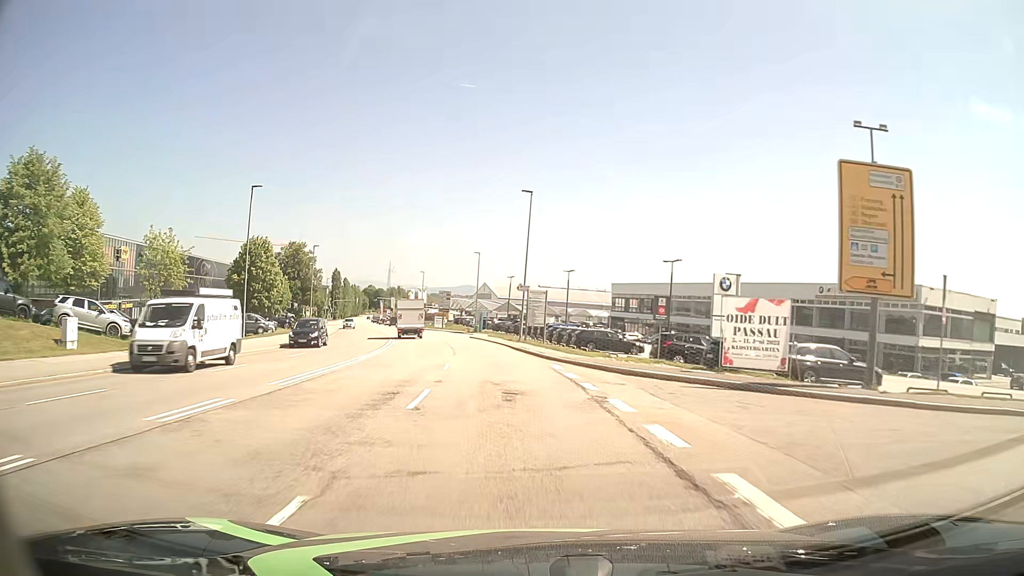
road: secondary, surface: asphalt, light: Day
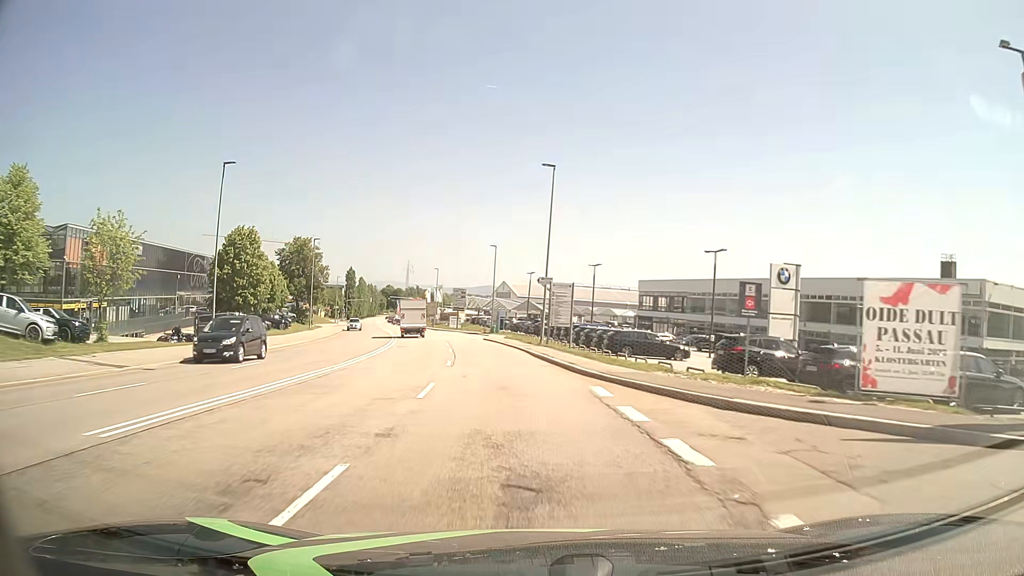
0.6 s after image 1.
(-0.1, +7.6) m; -2°
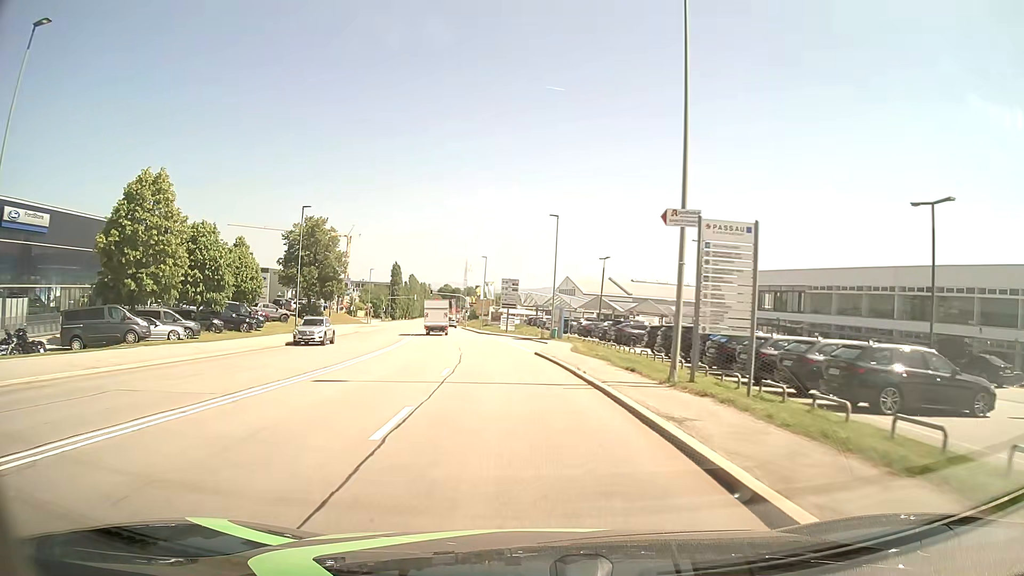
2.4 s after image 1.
(-1.1, +22.8) m; -6°
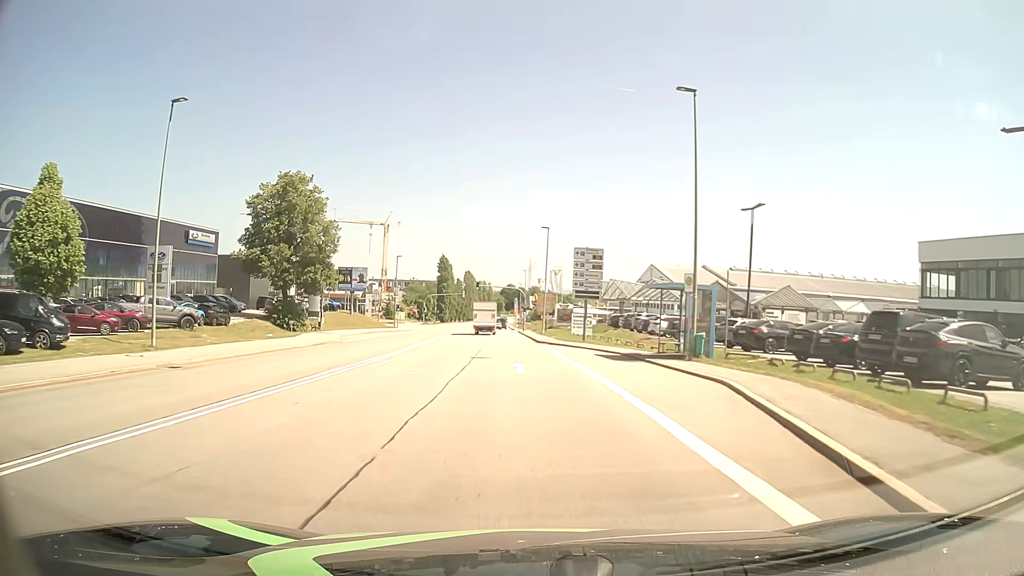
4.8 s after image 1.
(-1.6, +30.5) m; -6°
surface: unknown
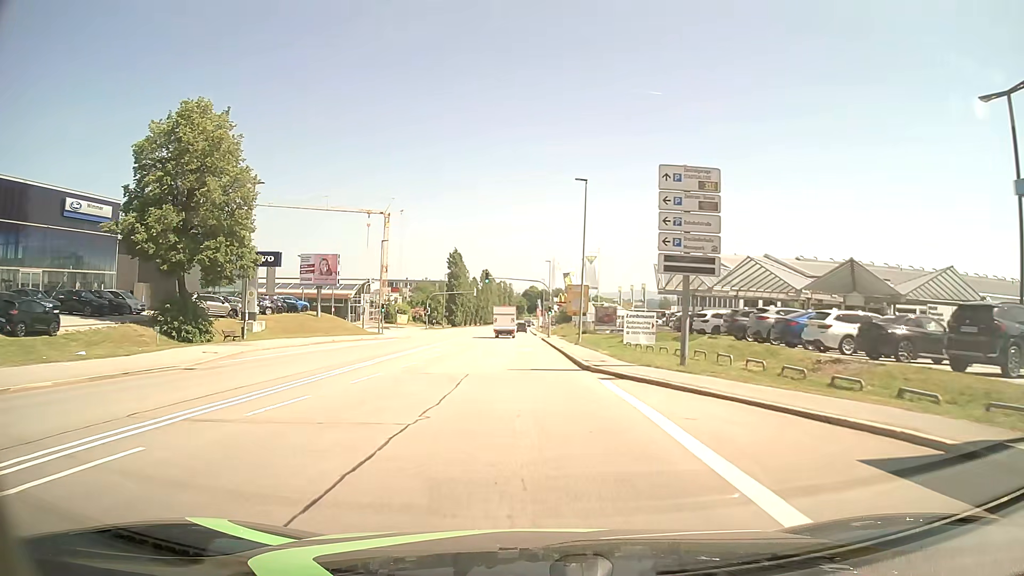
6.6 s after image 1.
(-0.4, +23.0) m; -2°
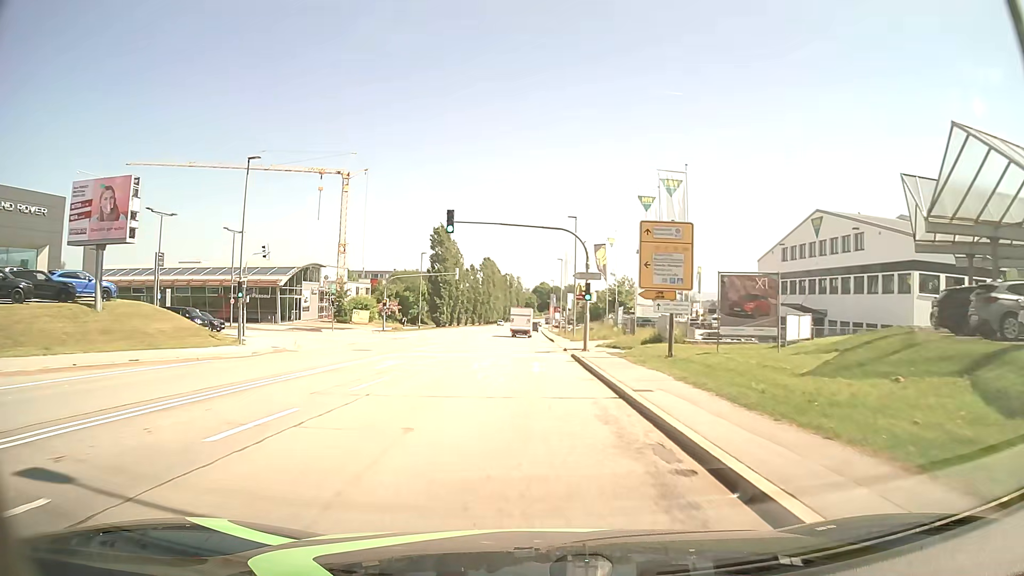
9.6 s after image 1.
(-0.3, +38.3) m; -1°
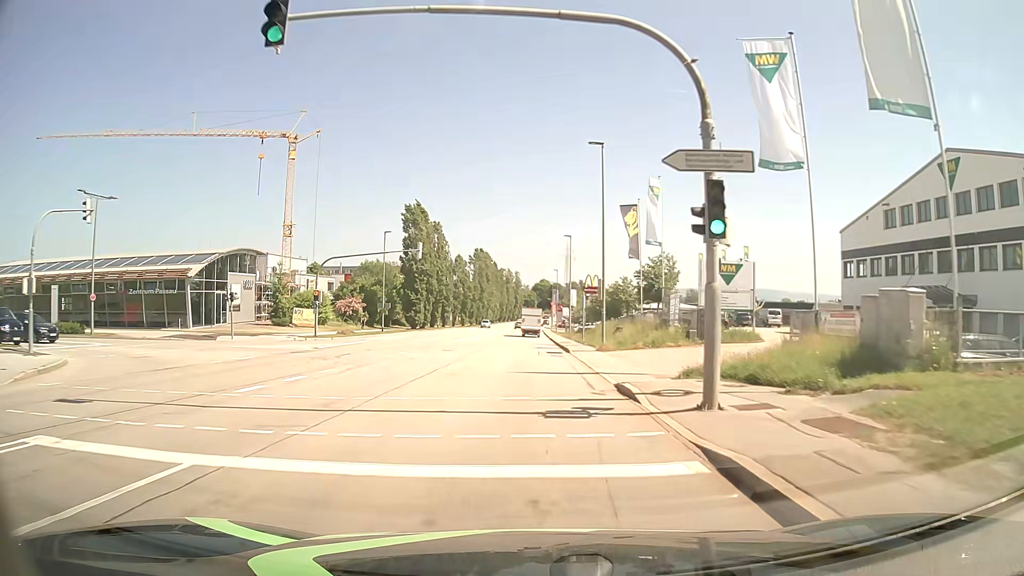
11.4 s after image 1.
(0.0, +23.0) m; 0°
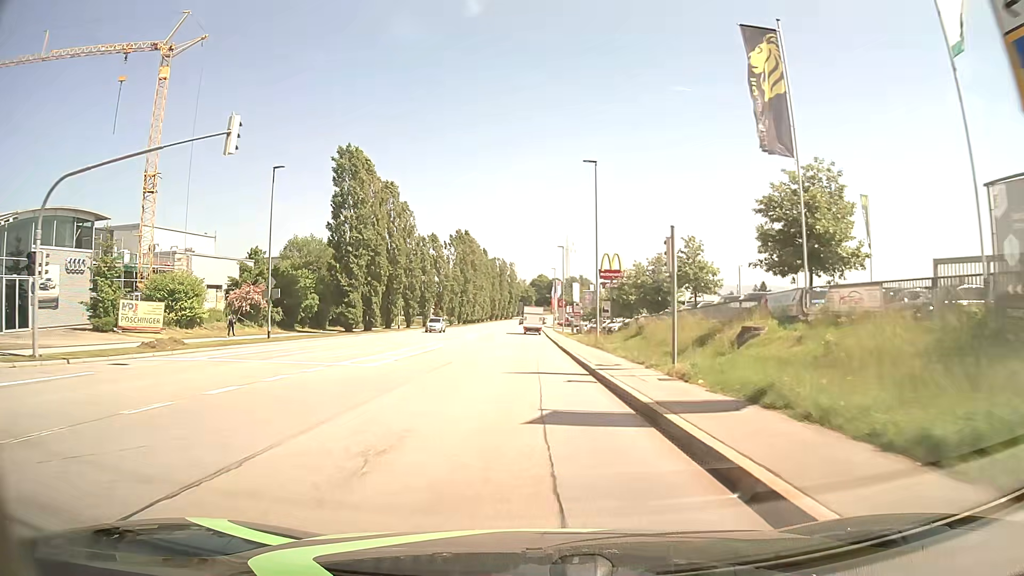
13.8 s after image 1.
(+0.2, +30.7) m; 0°
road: tertiary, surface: asphalt
(0, +10) (0, +20) (0, +30) (0, +40) (0, +50) (0, +60) (0, +70) (0, +80) (0, +90) (0, +100) m
